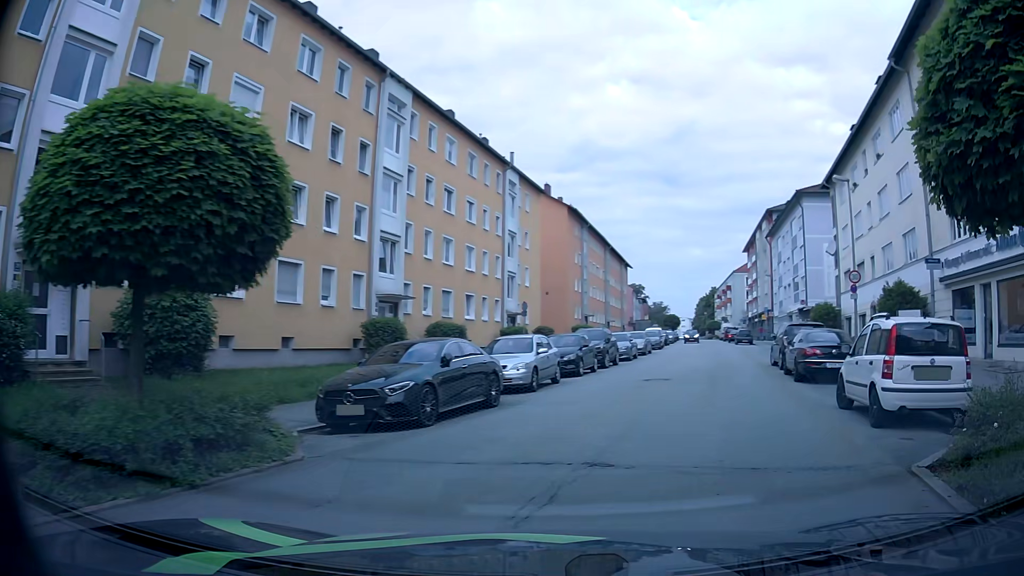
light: Day
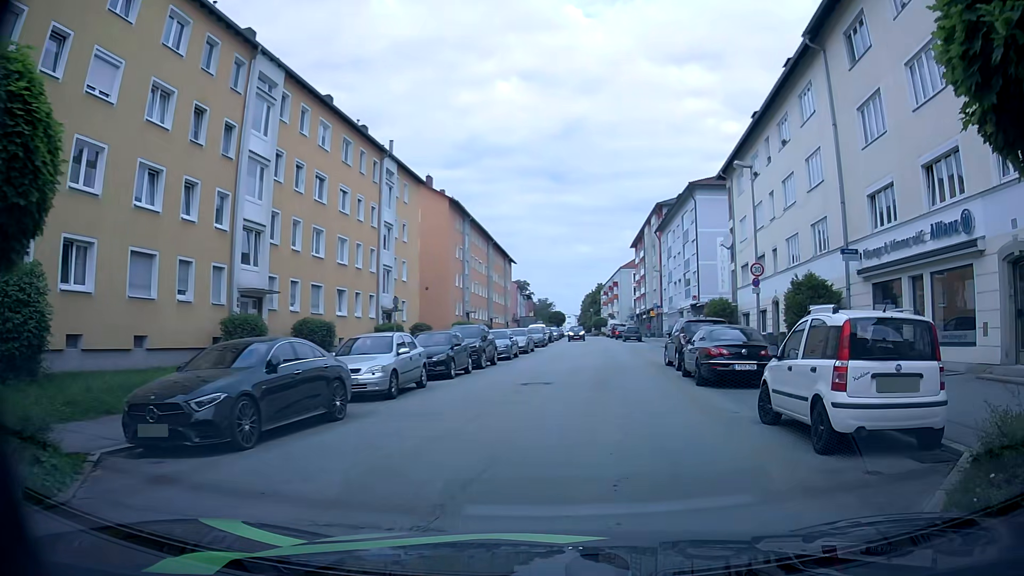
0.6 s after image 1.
(+0.2, +2.3) m; +9°
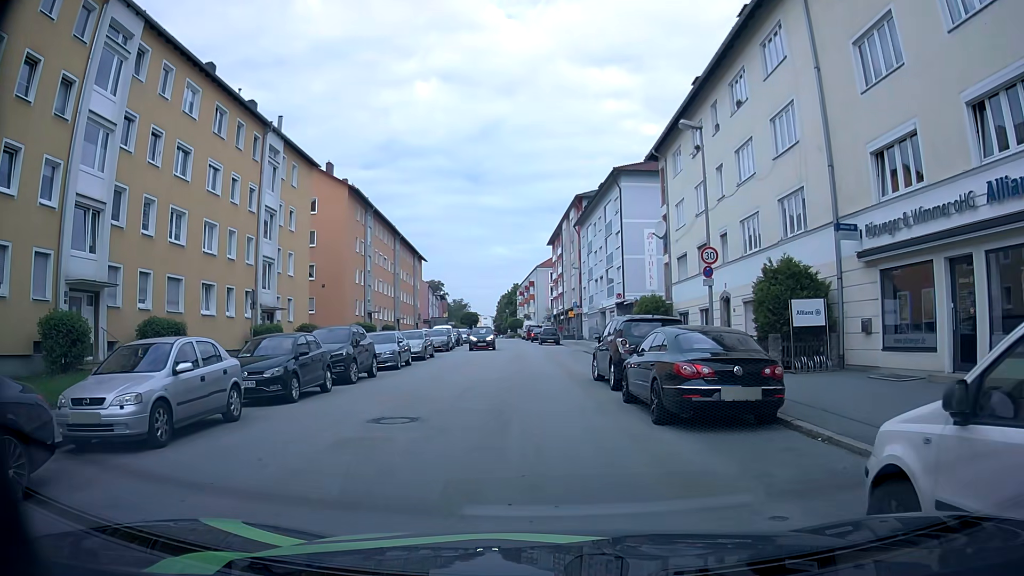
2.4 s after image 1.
(+0.6, +6.0) m; +7°
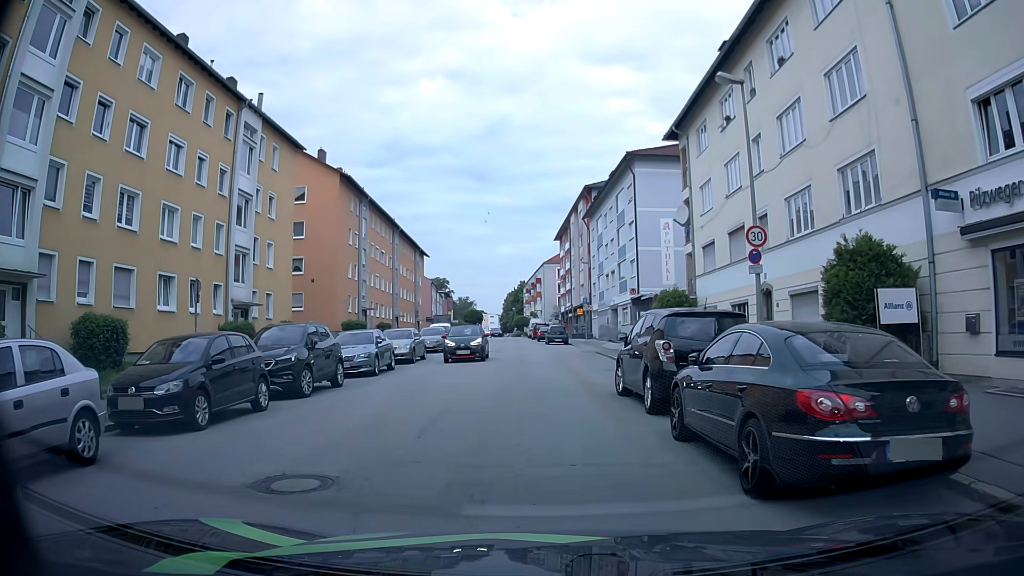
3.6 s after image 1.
(0.0, +4.4) m; 0°
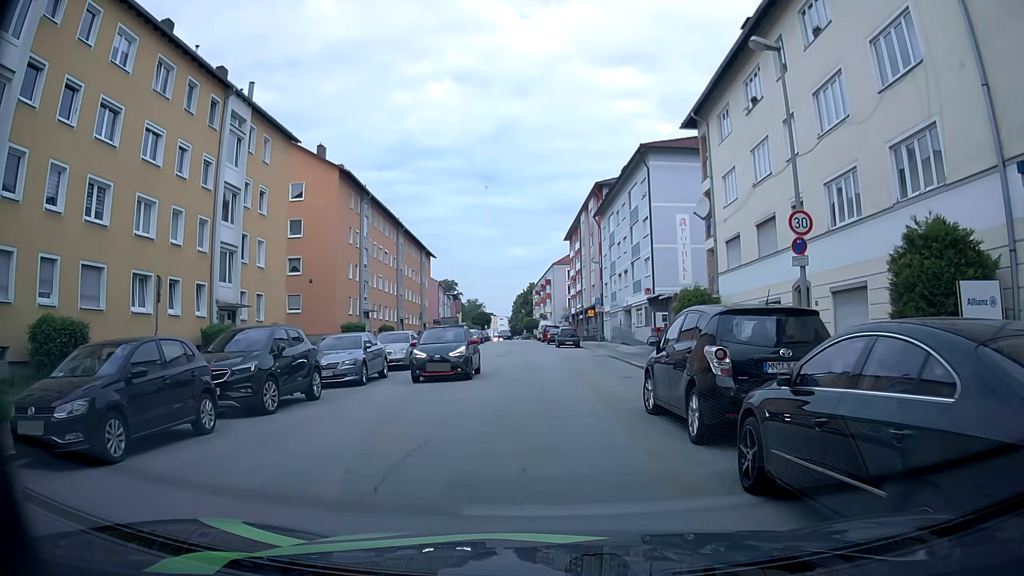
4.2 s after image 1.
(0.0, +2.6) m; 0°
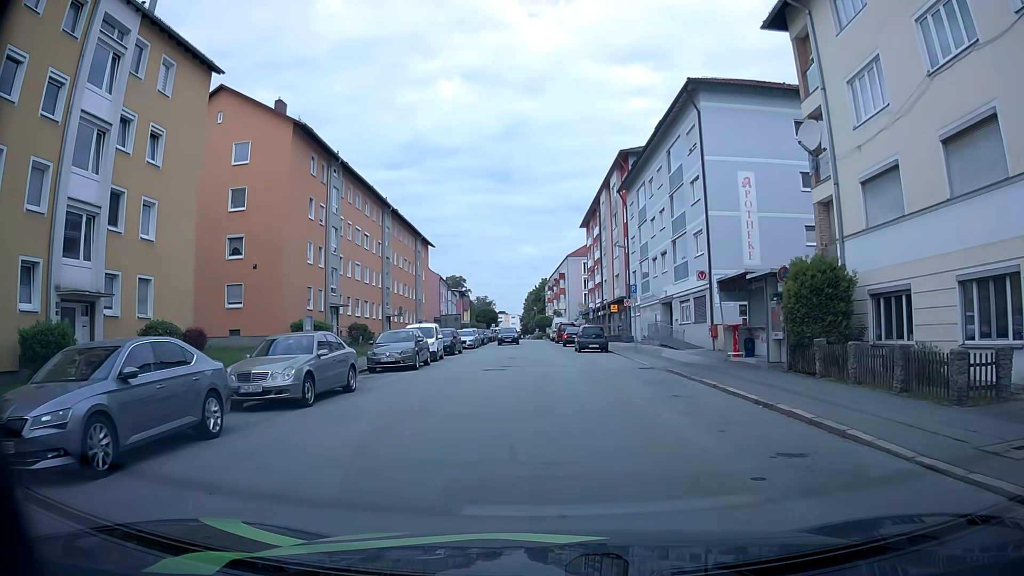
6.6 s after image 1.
(-0.4, +12.3) m; -2°
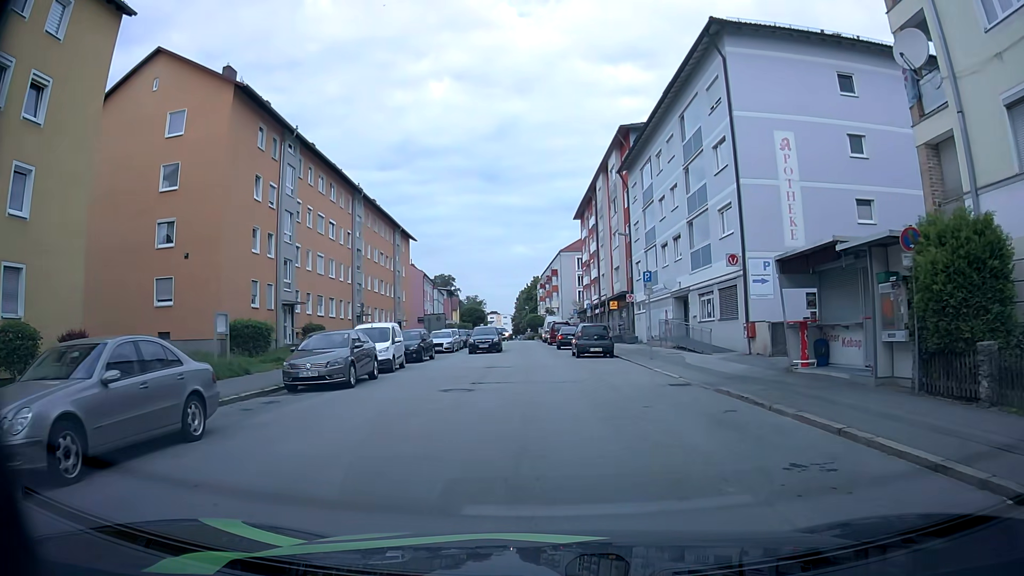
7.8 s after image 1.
(+0.1, +7.2) m; +1°
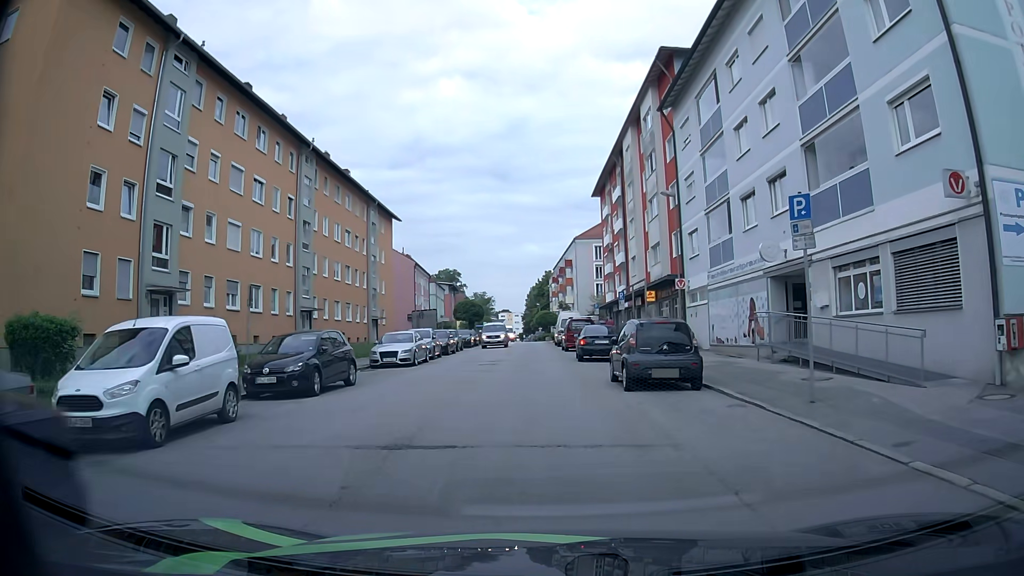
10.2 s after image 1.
(0.0, +14.9) m; -2°
